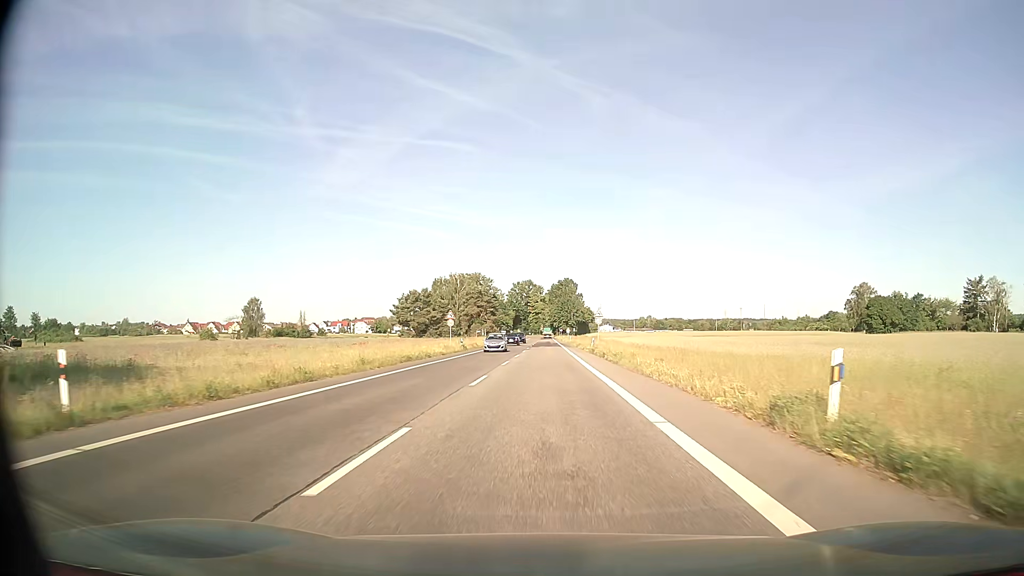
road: secondary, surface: asphalt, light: Day
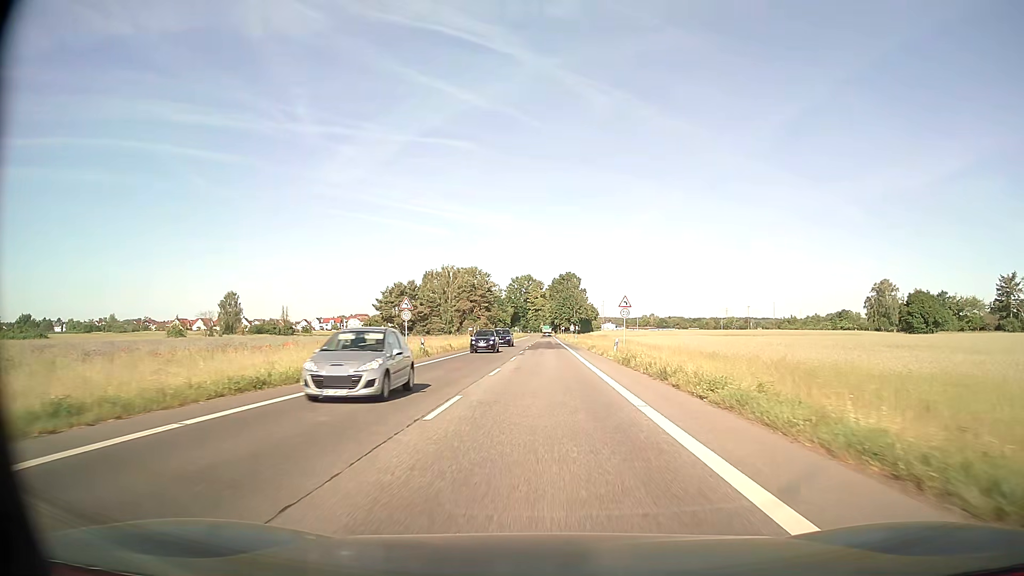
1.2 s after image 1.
(0.0, +19.1) m; 0°
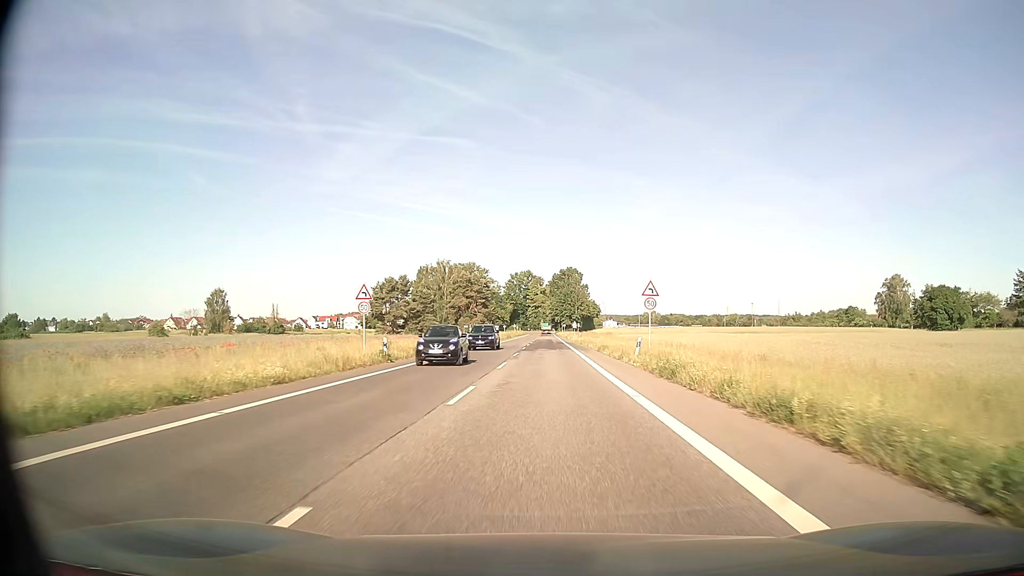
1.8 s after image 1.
(0.0, +9.5) m; 0°
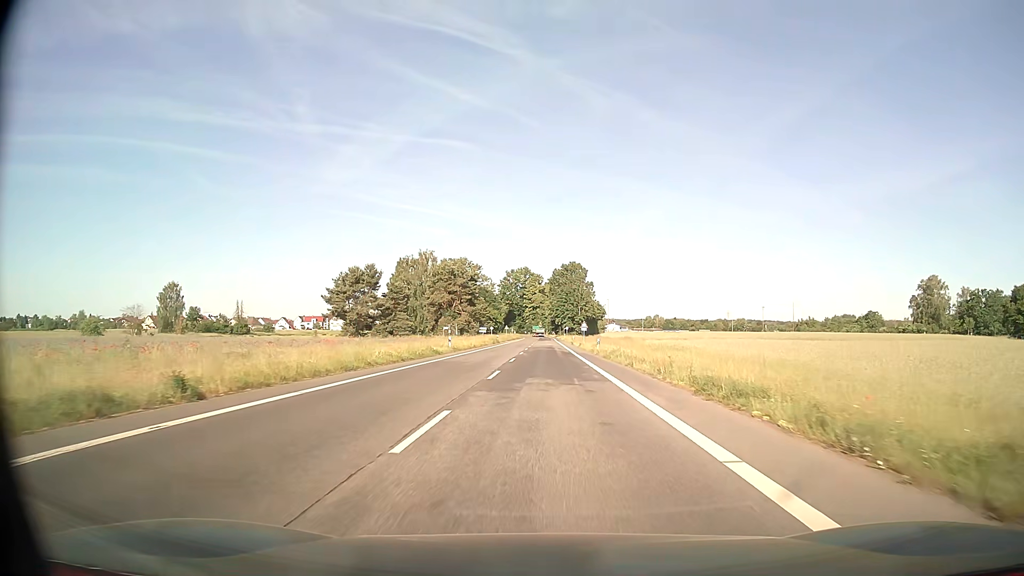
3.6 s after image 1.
(0.0, +28.7) m; 0°
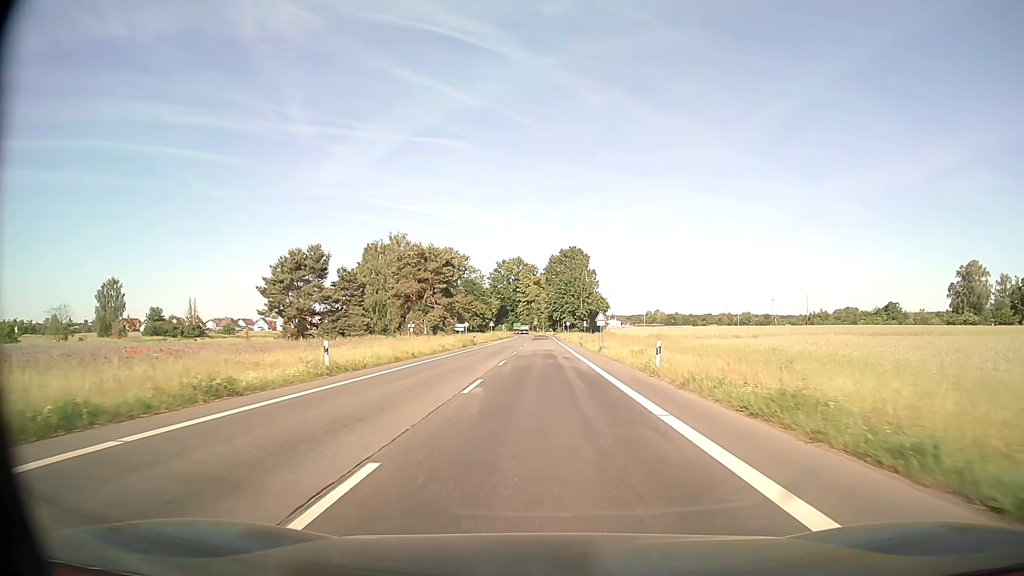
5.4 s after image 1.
(+0.1, +28.6) m; 0°
(0, +10) (0, +20) (0, +30) (0, +40) (0, +50) (0, +60) (0, +70) (0, +80) (0, +90) (0, +100) m
